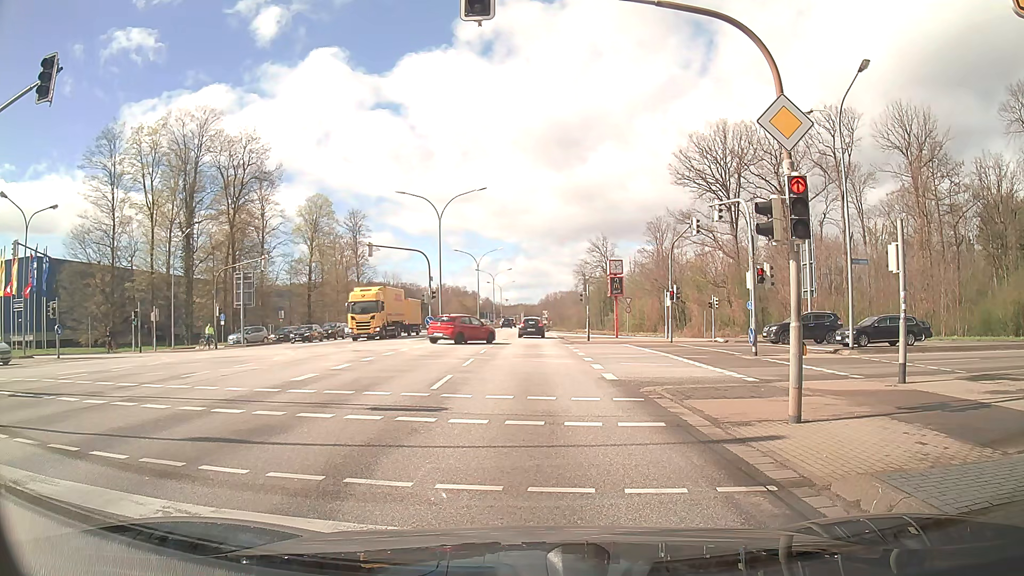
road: primary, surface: asphalt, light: Day
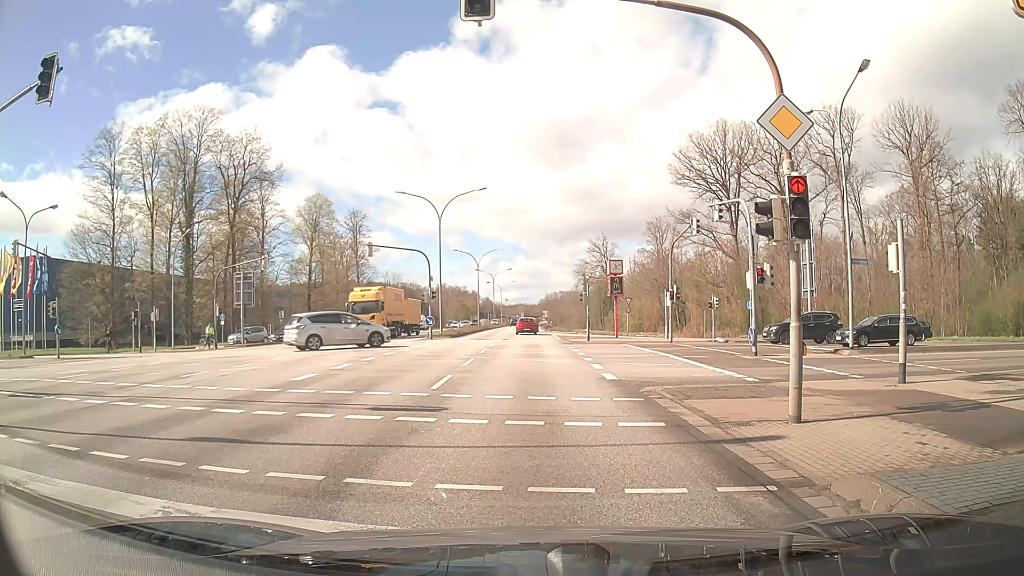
(0.0, 0.0) m; 0°
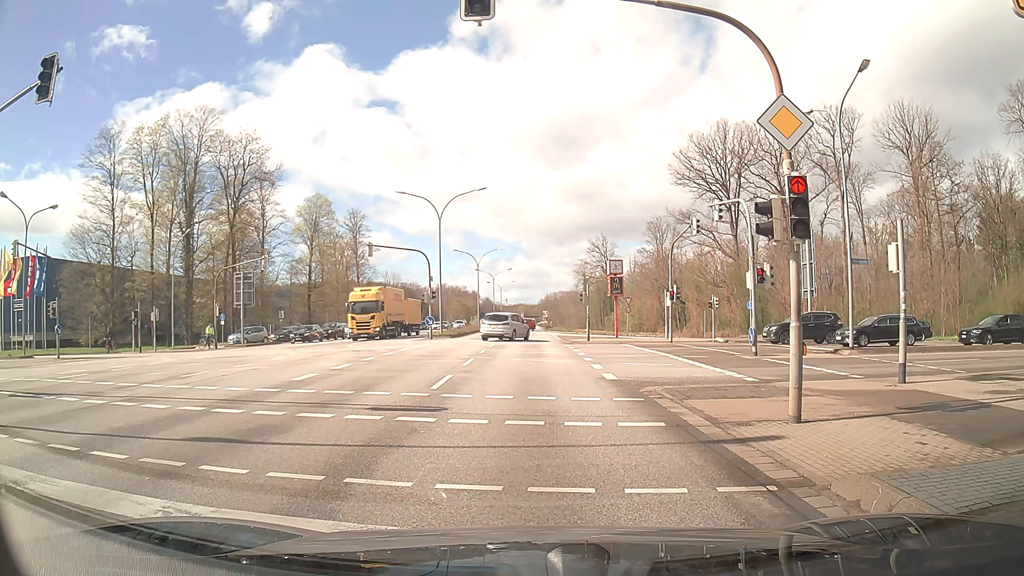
(0.0, 0.0) m; 0°
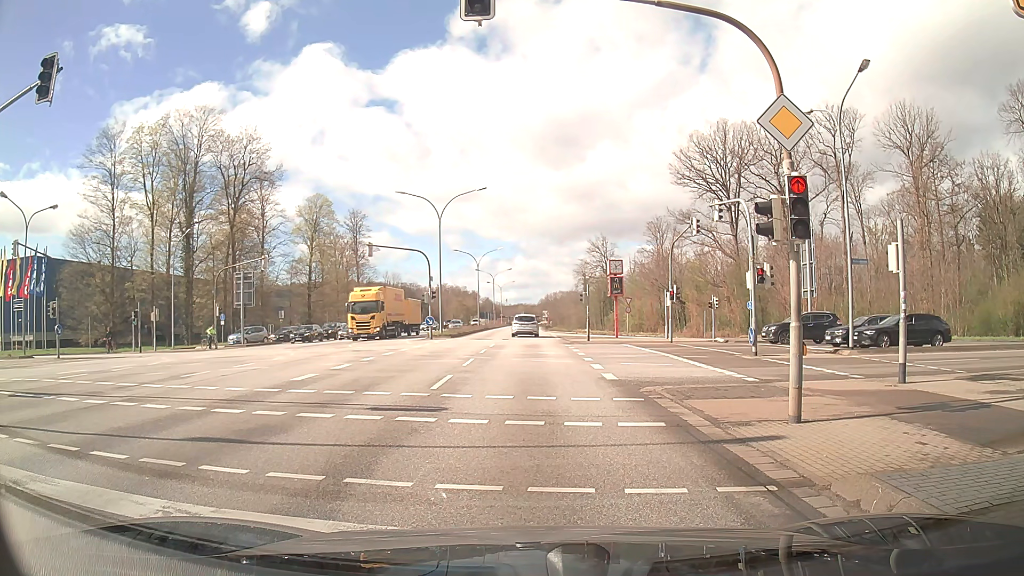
(0.0, 0.0) m; 0°
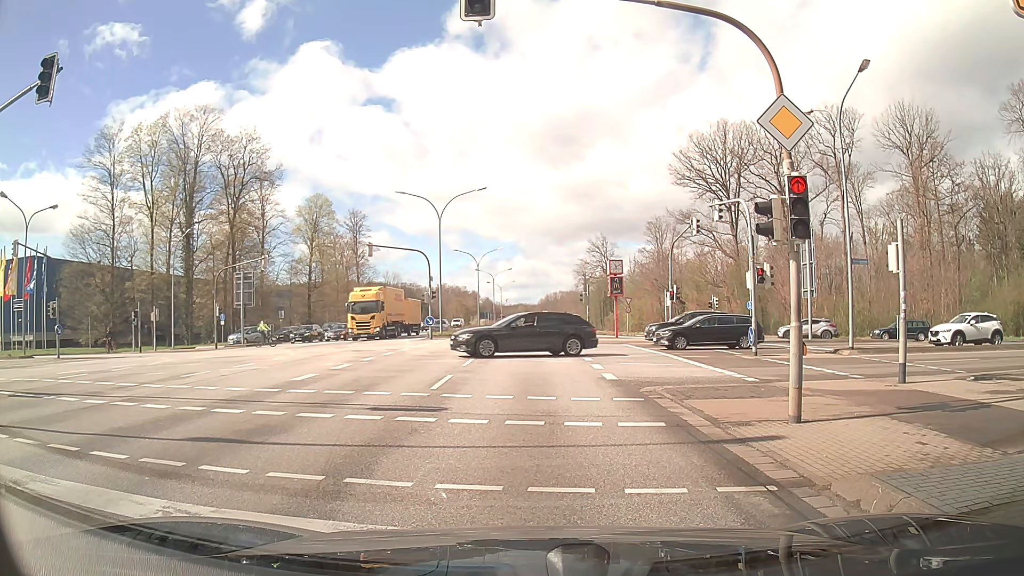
(0.0, 0.0) m; 0°
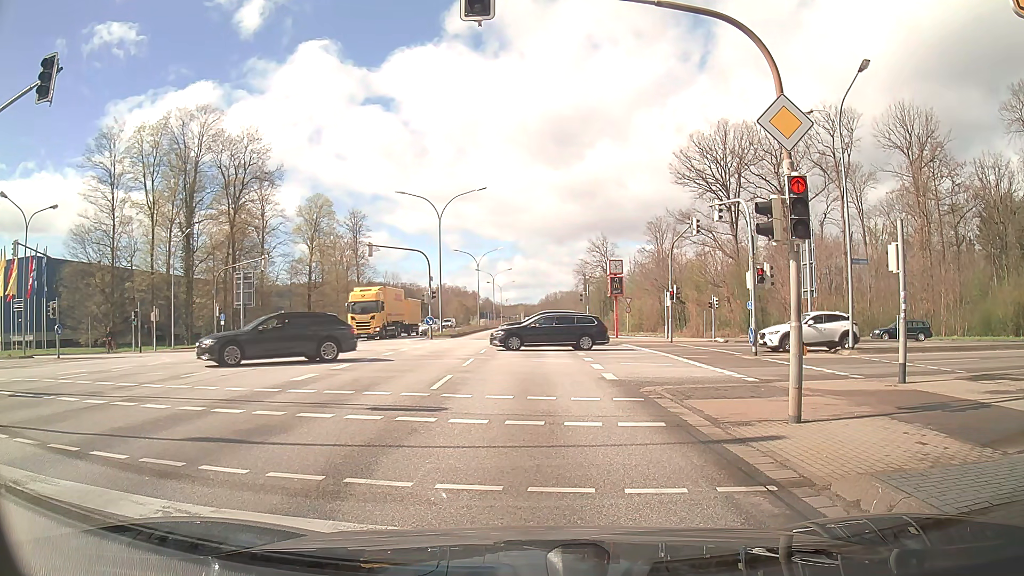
(0.0, 0.0) m; 0°
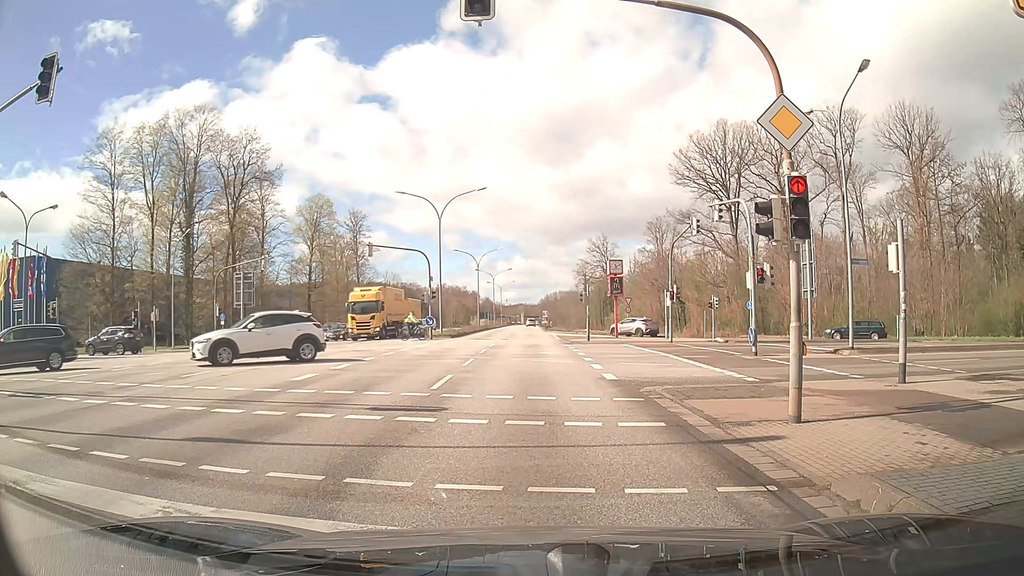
(0.0, 0.0) m; 0°
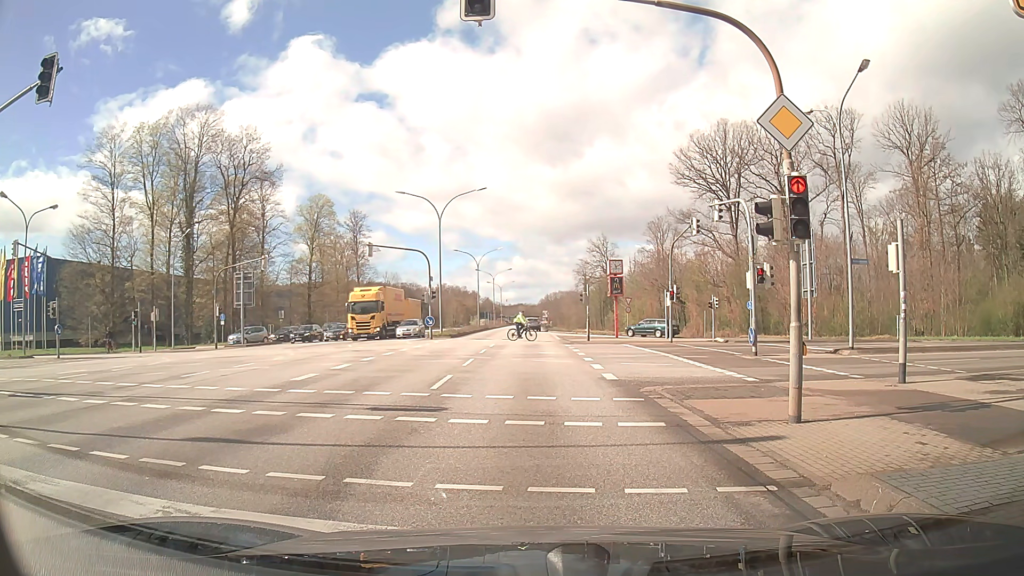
(0.0, 0.0) m; 0°
(0, +10) (0, +20) (0, +30) (+1, +40) (+1, +50) (+1, +60) (+1, +70) (+1, +80) (+1, +90) (+1, +100) m
